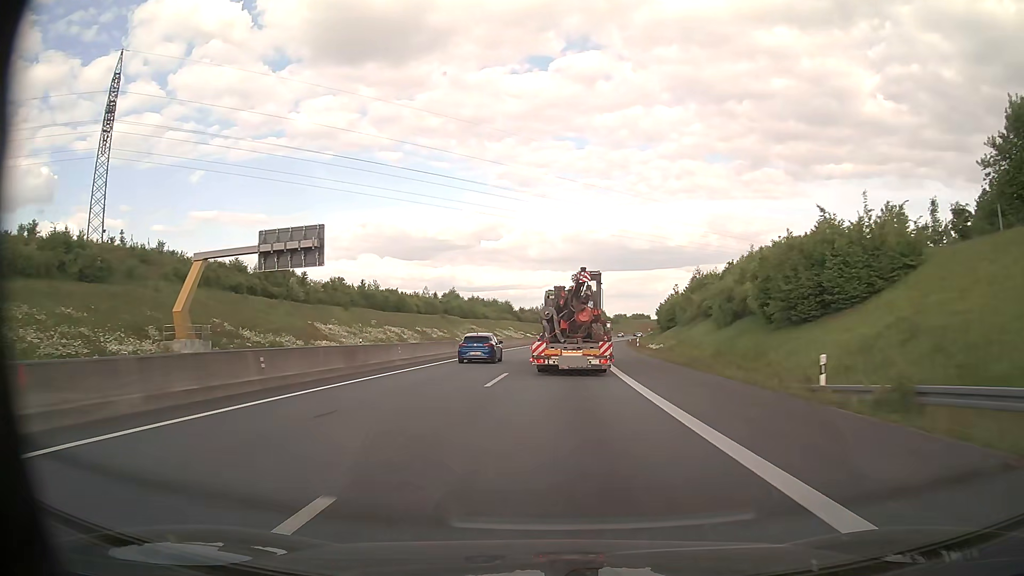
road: motorway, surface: asphalt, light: Day
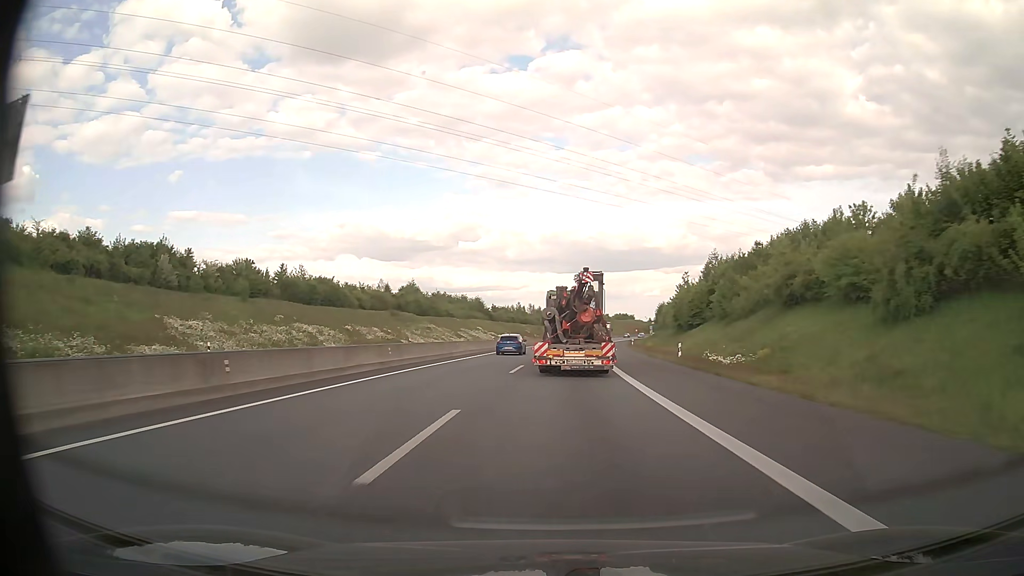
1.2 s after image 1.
(+0.4, +29.7) m; +2°
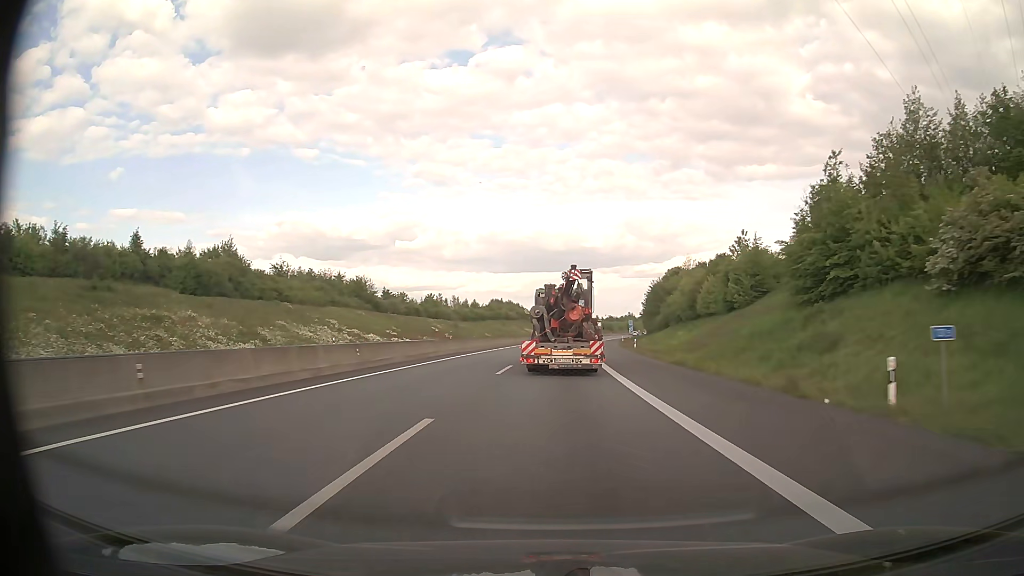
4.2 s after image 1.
(+3.5, +74.1) m; +6°
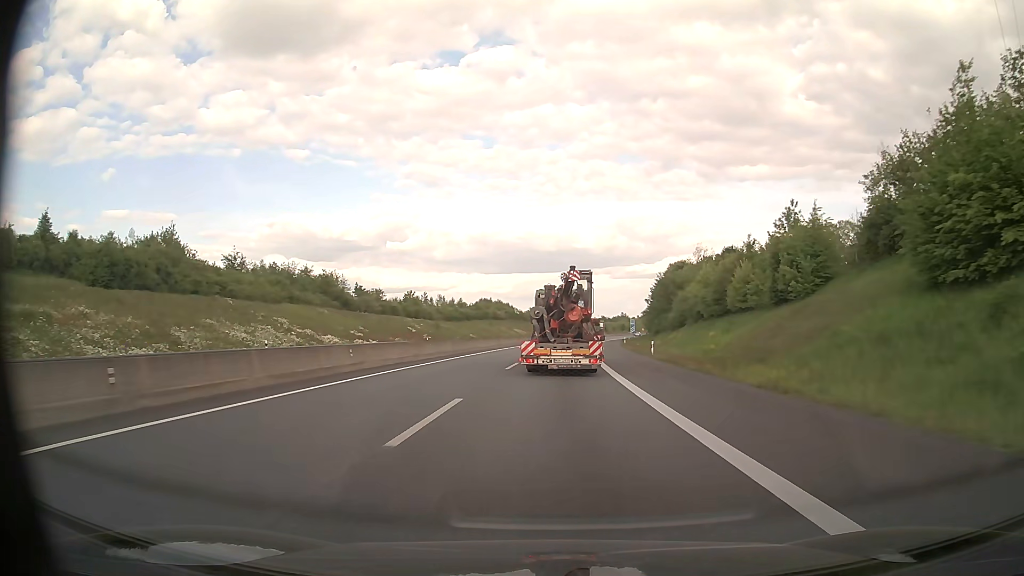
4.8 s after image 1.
(+0.1, +14.6) m; +1°
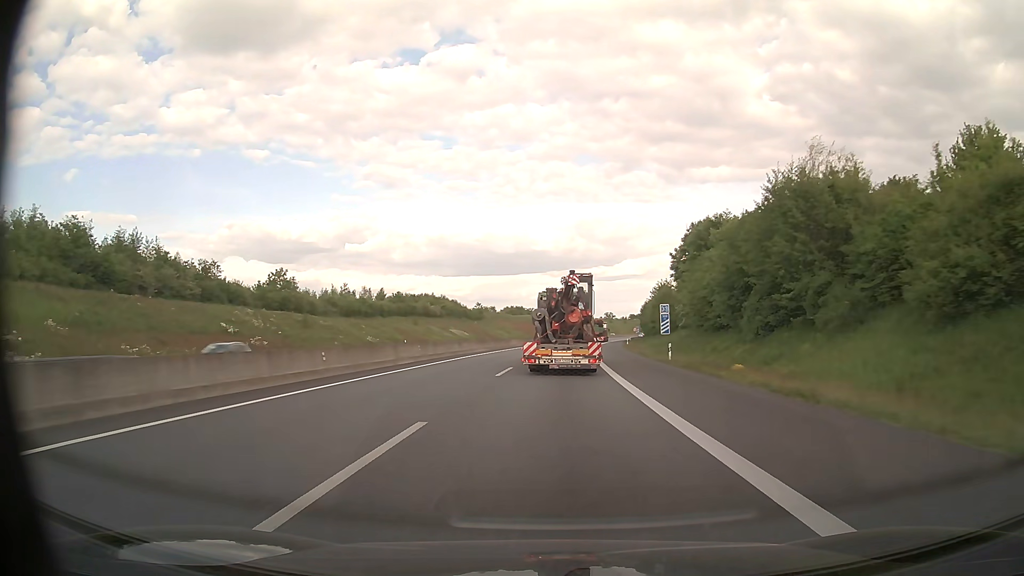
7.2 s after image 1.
(+1.8, +58.2) m; +3°
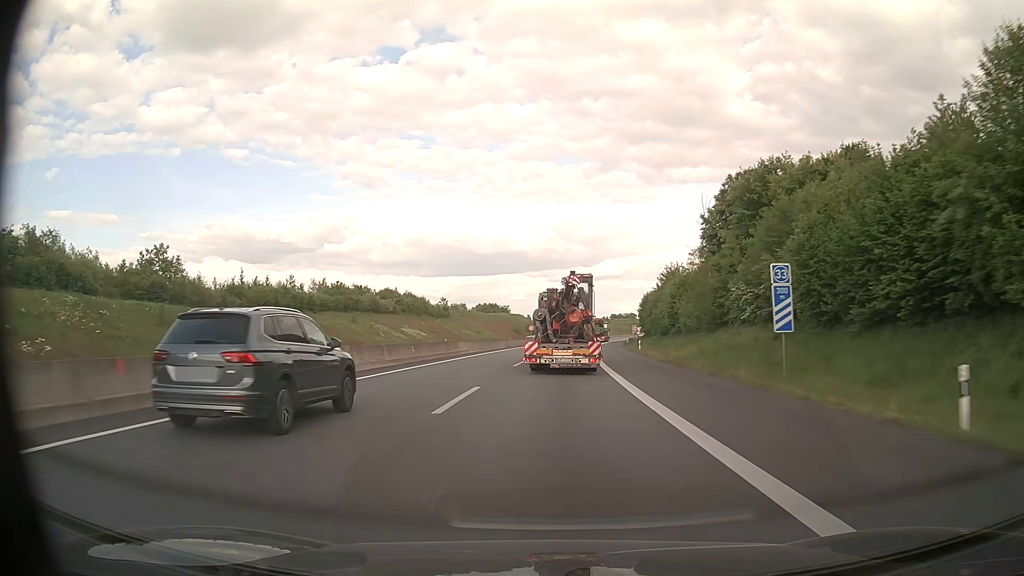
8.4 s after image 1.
(+0.5, +29.2) m; +2°
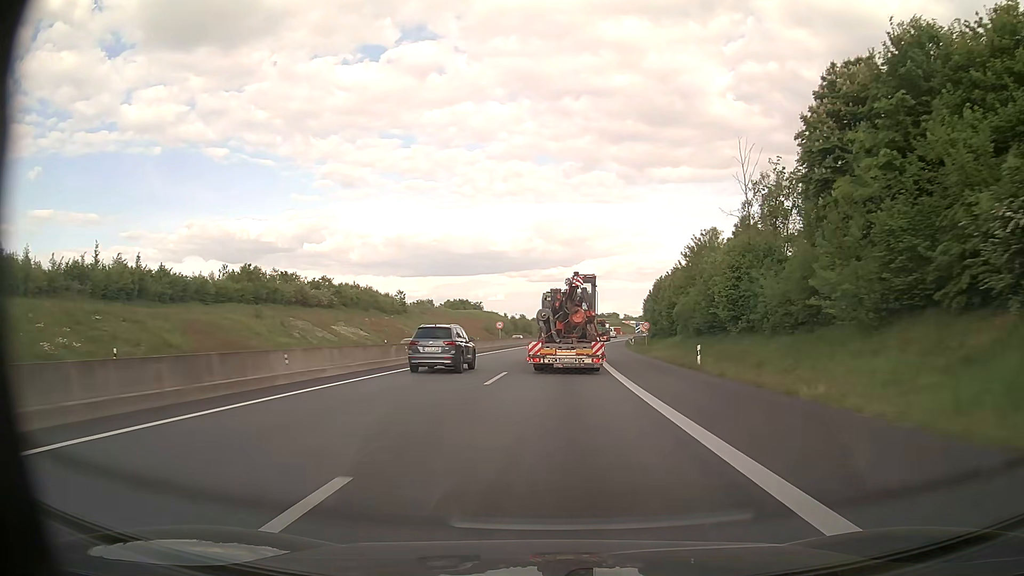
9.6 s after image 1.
(+0.5, +29.4) m; +2°
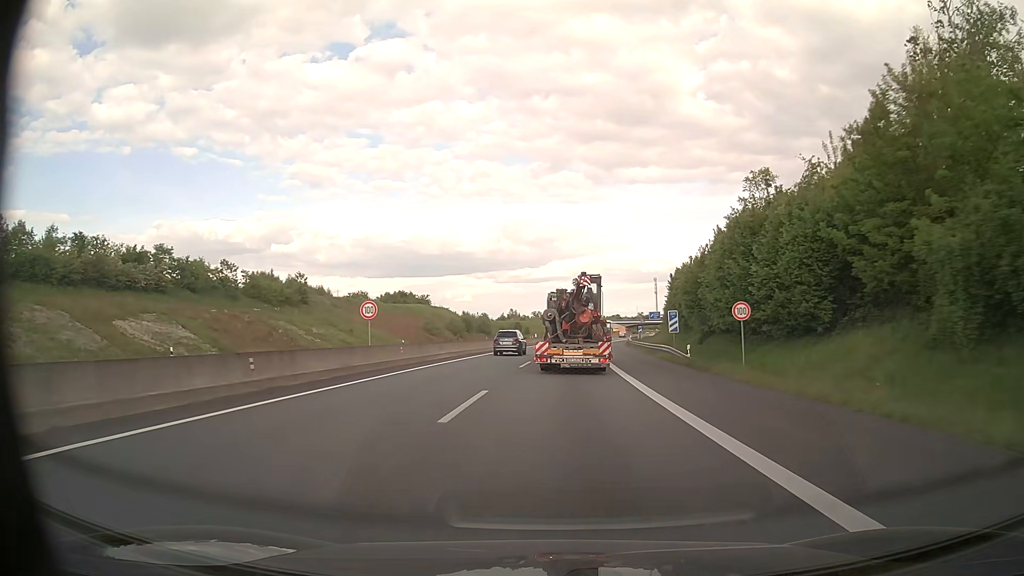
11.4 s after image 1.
(+1.0, +44.4) m; +3°
(0, +10) (0, +20) (+1, +30) (+1, +40) (+2, +50) (+2, +60) (+3, +70) (+4, +80) (+5, +90) (+6, +100) m
